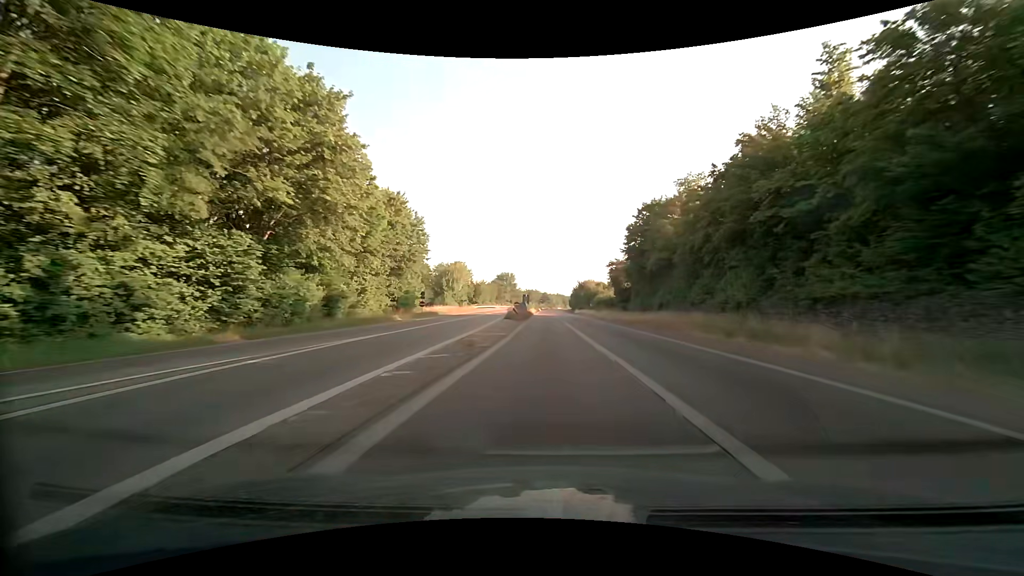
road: trunk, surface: asphalt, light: Day
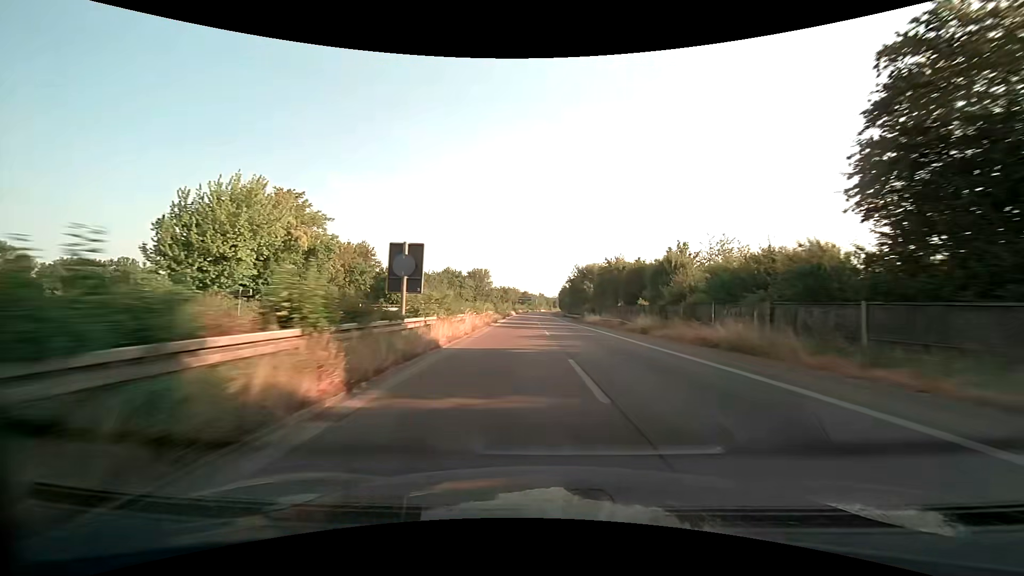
(+1.0, +69.4) m; +2°
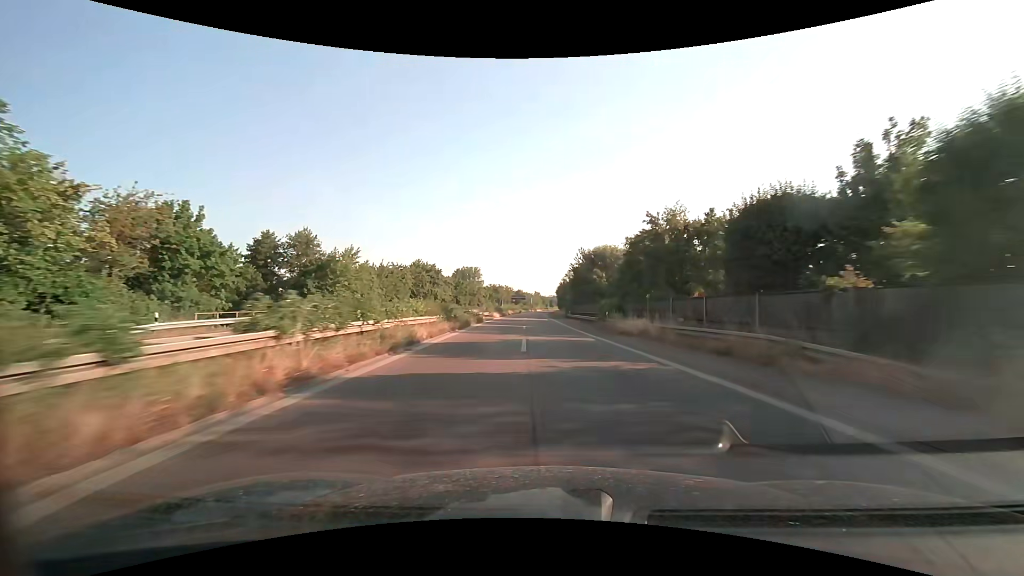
(+0.2, +27.7) m; +1°
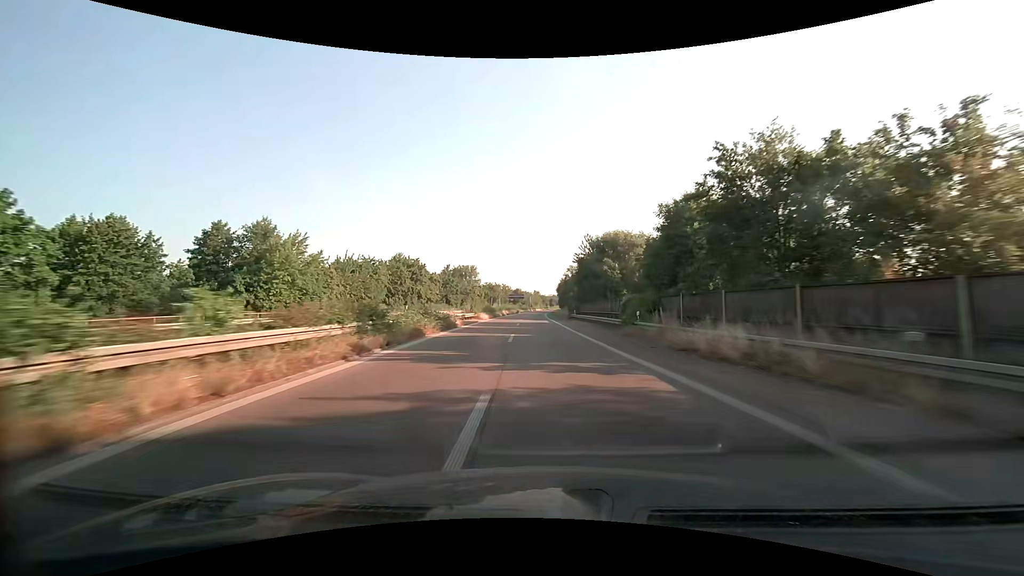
(0.0, +13.8) m; 0°
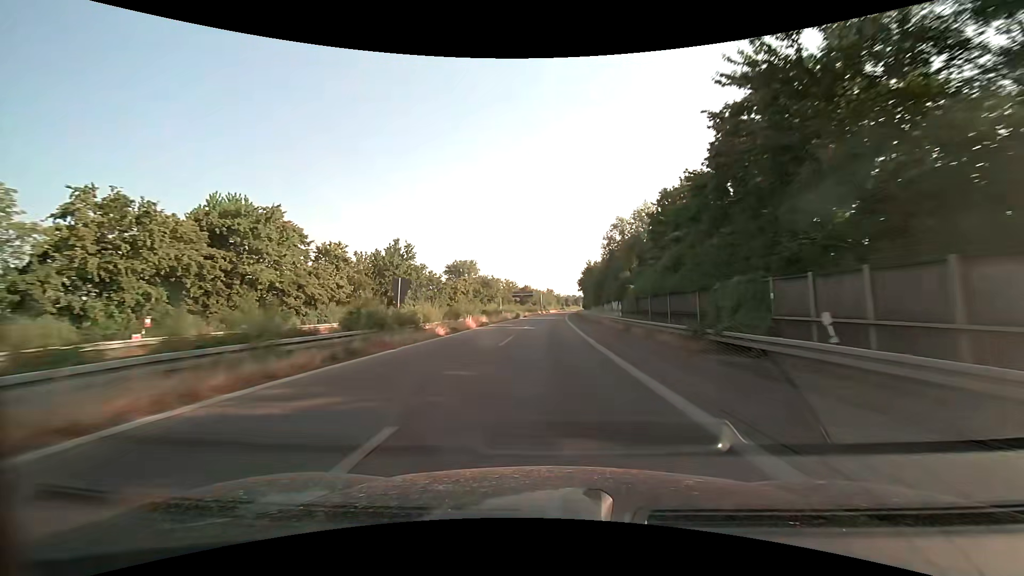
(-0.9, +55.4) m; -2°
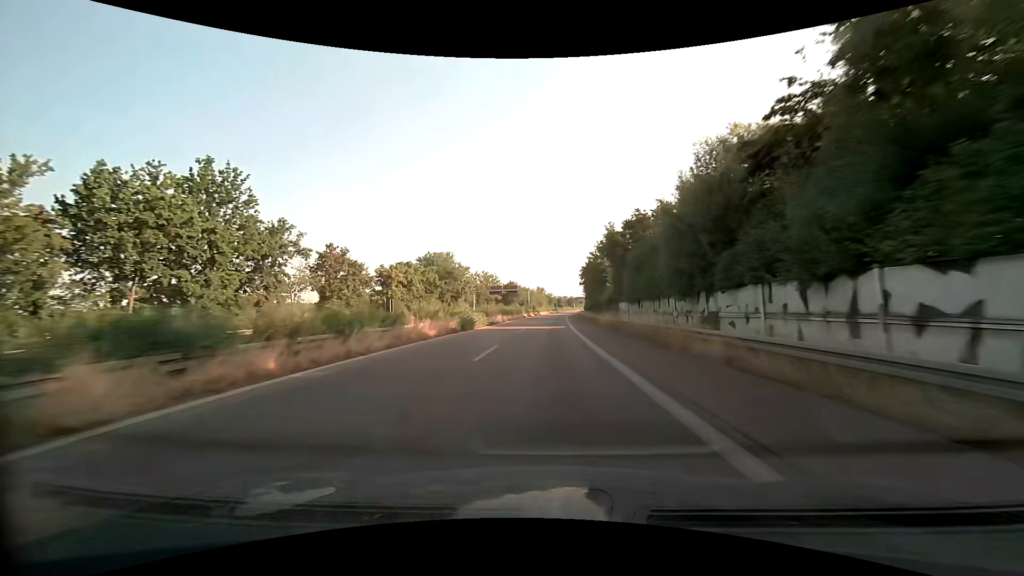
(+0.4, +41.7) m; +1°
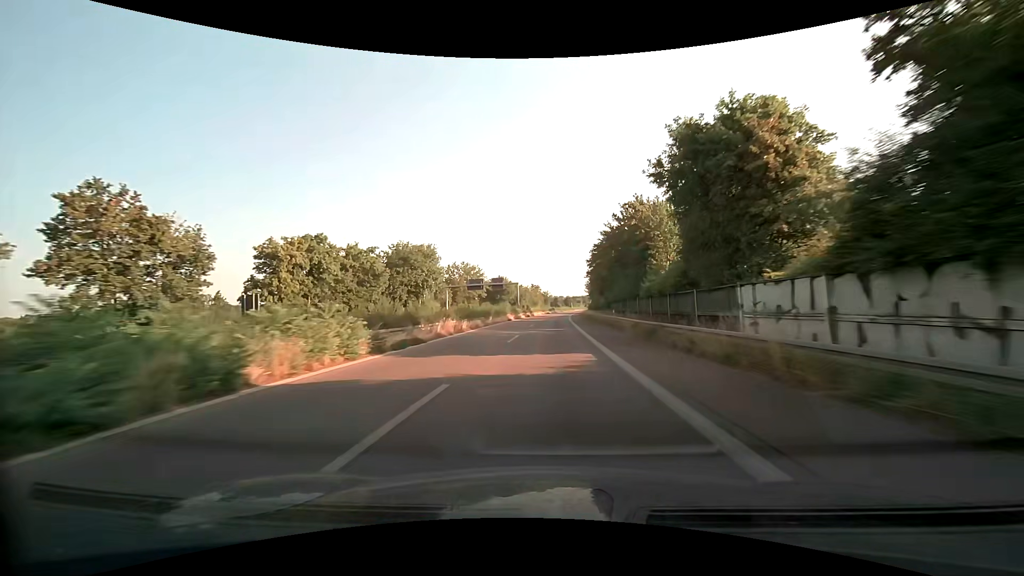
(+0.1, +28.3) m; +1°
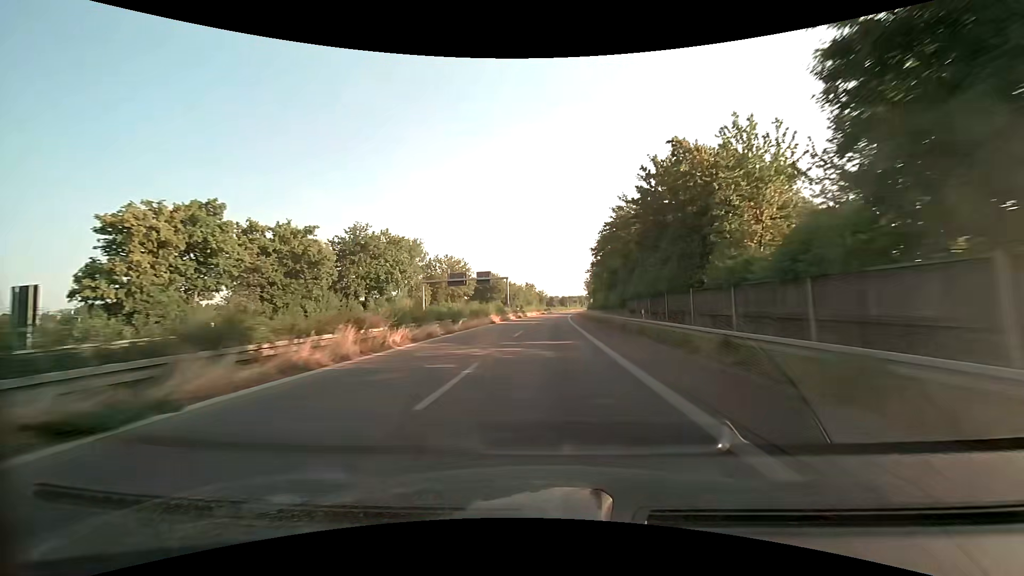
(0.0, +14.5) m; 0°
(0, +10) (0, +20) (0, +30) (+1, +40) (+1, +50) (+1, +60) (+2, +70) (+2, +80) (+2, +90) (+3, +100) m
